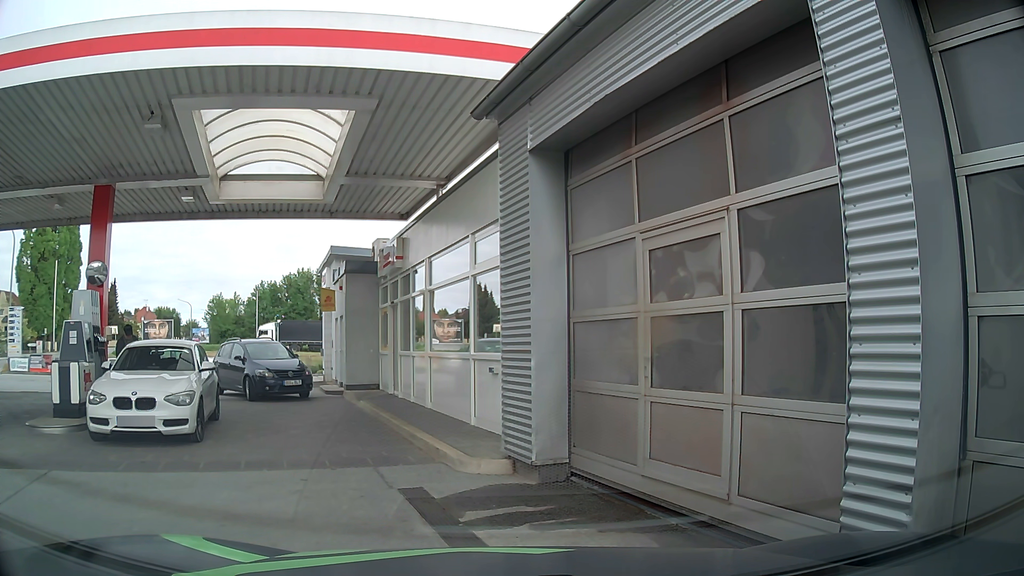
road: service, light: Day
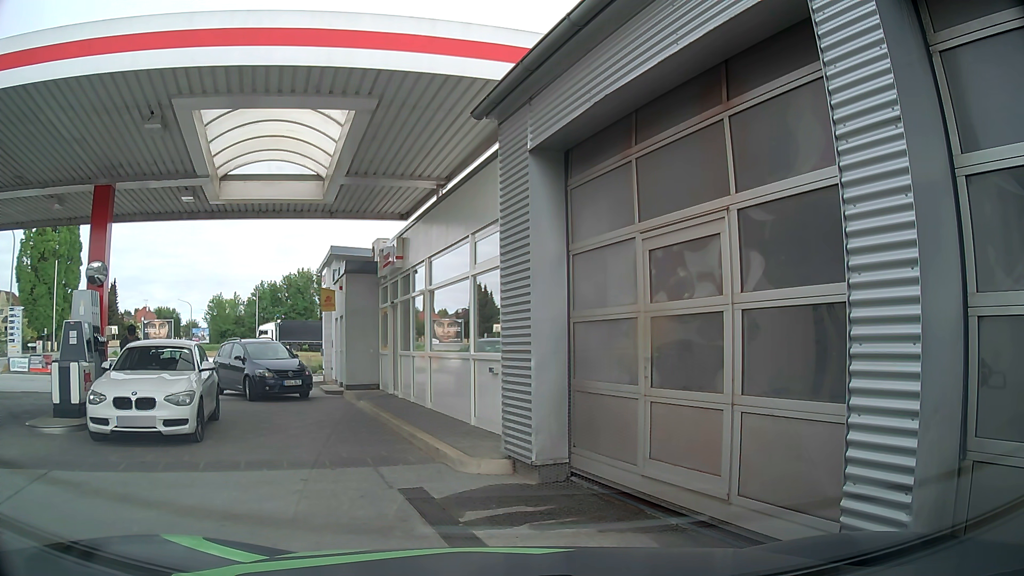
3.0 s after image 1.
(0.0, 0.0) m; 0°
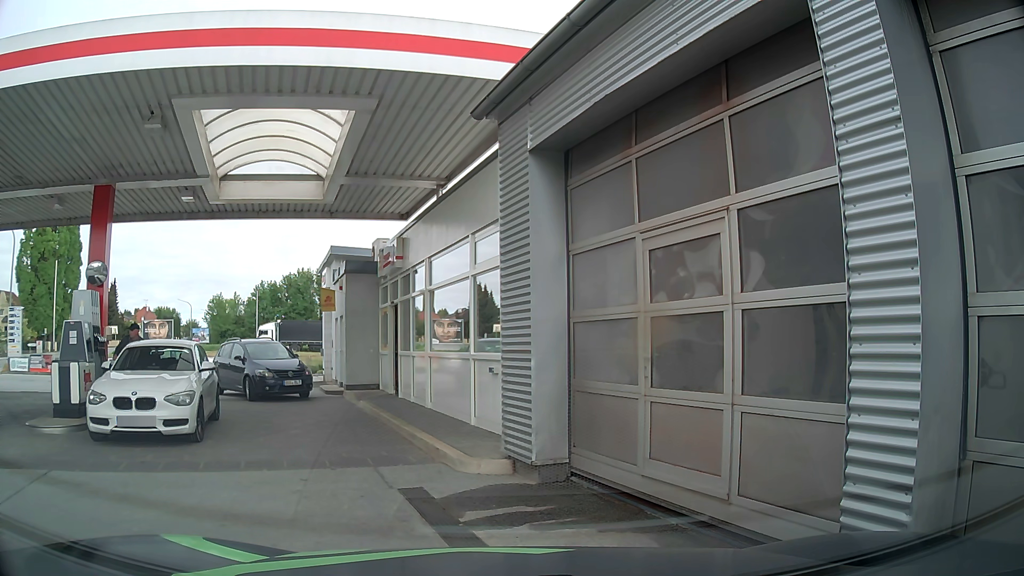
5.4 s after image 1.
(0.0, 0.0) m; 0°
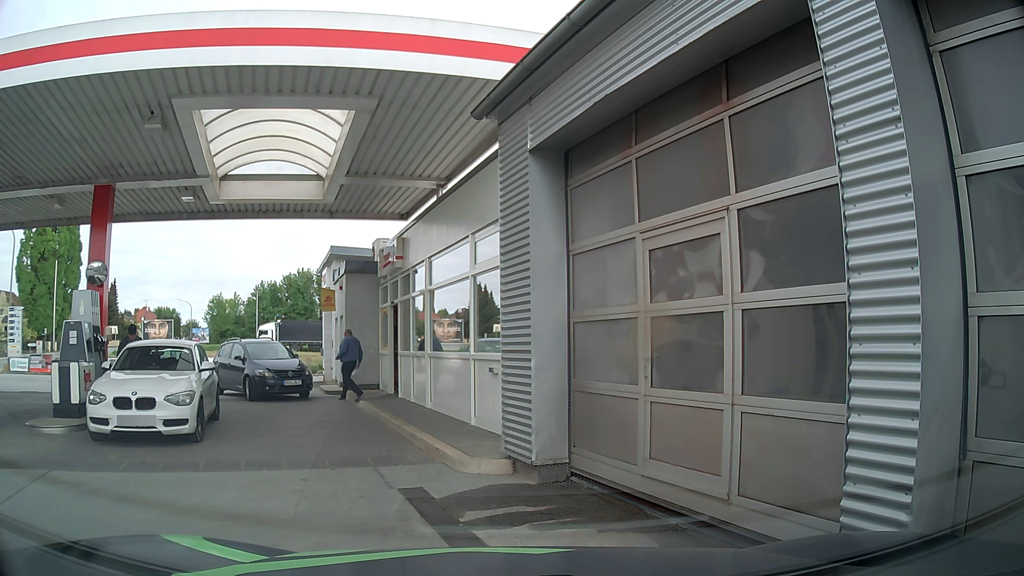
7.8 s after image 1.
(0.0, 0.0) m; 0°
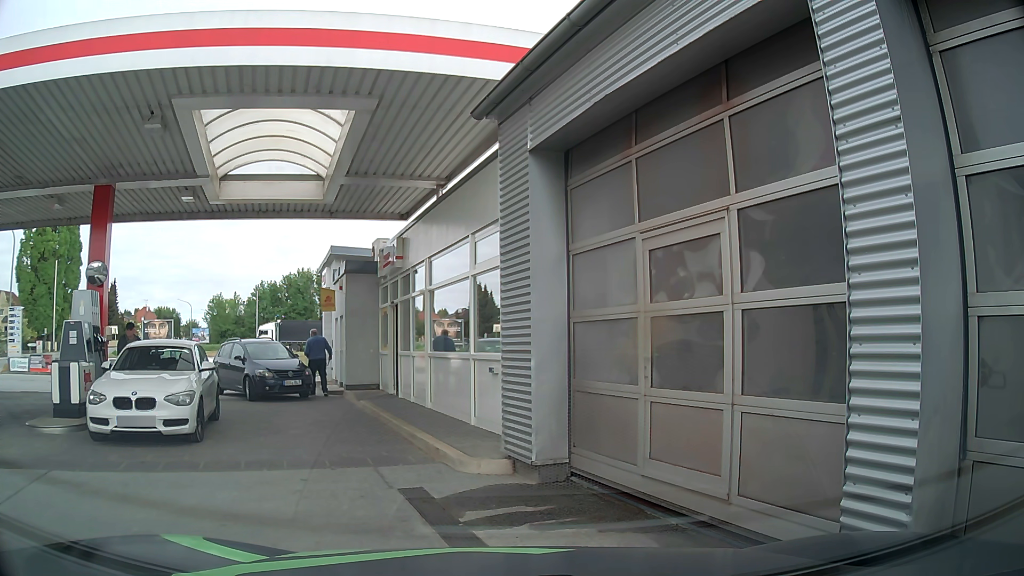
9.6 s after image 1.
(0.0, 0.0) m; 0°
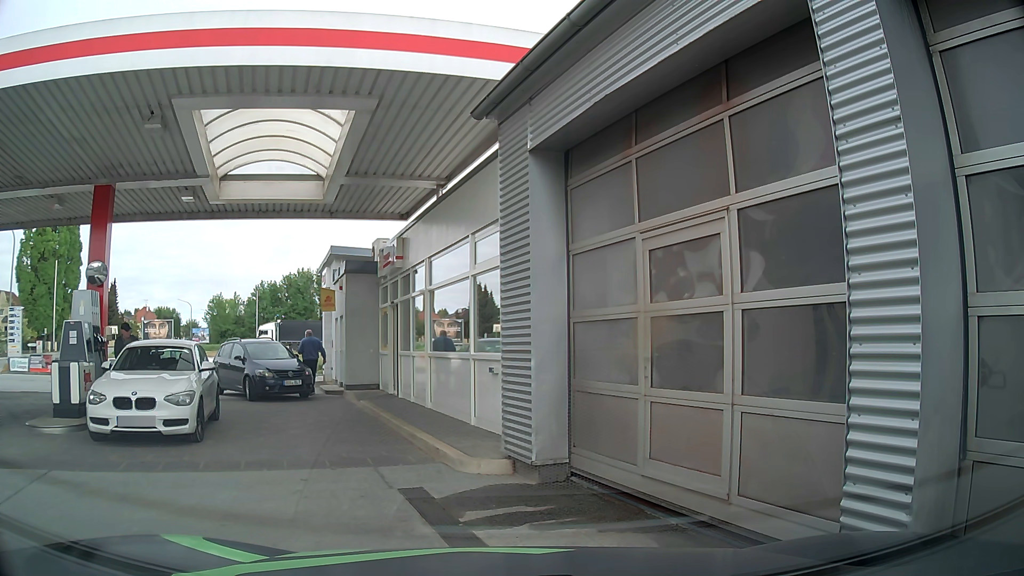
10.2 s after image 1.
(0.0, 0.0) m; 0°
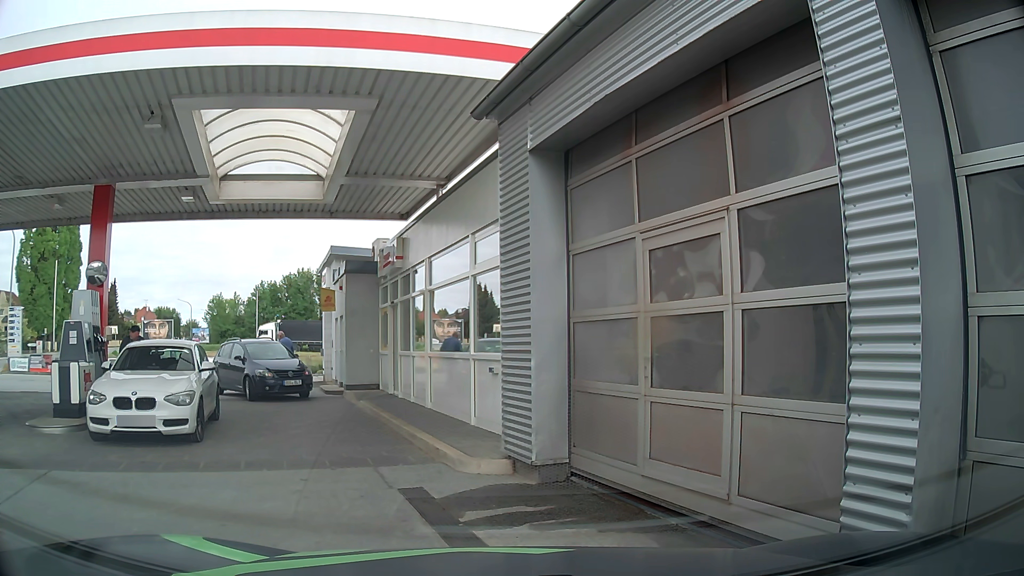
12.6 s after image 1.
(0.0, 0.0) m; 0°
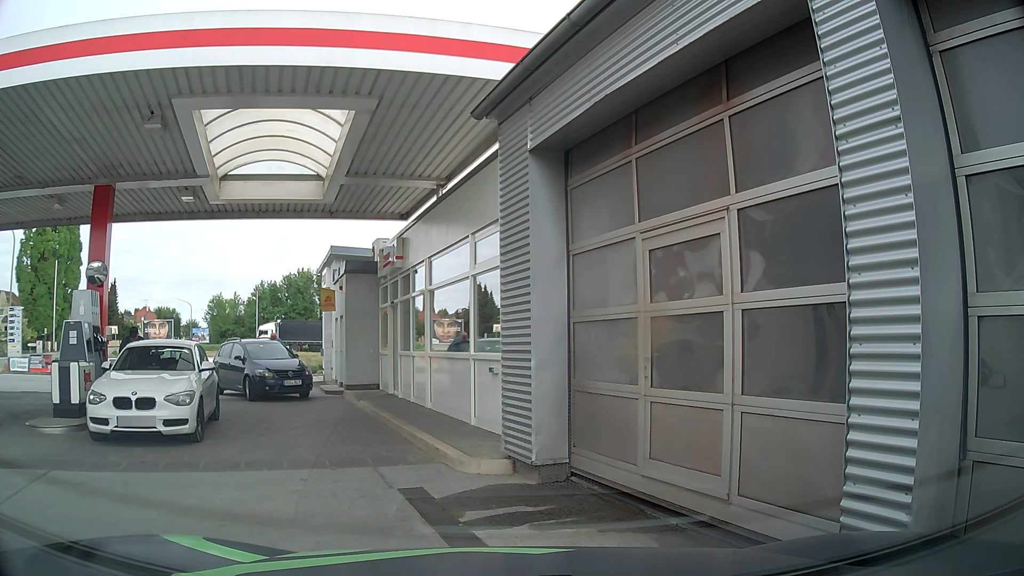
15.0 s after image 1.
(0.0, 0.0) m; 0°
